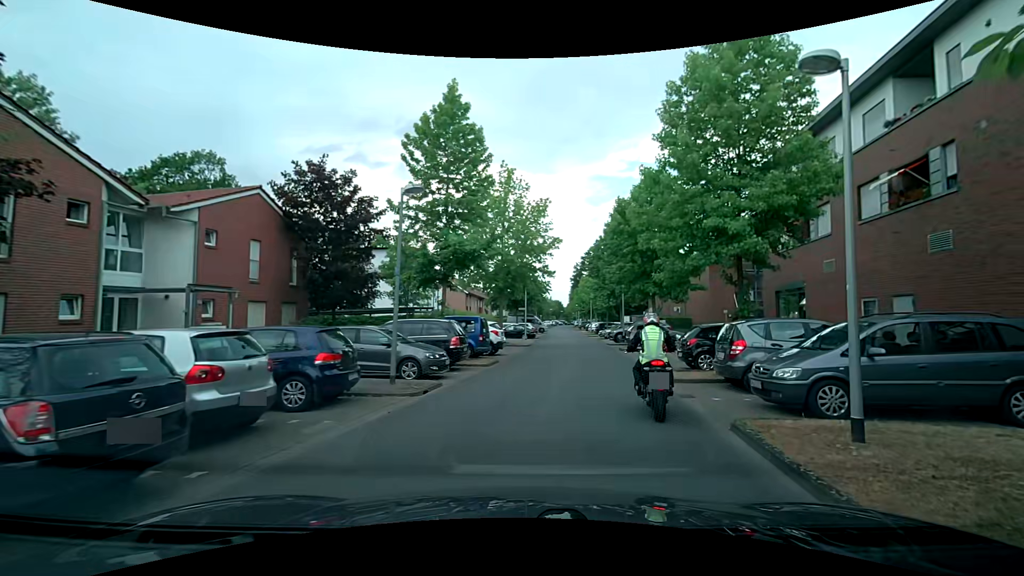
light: Day
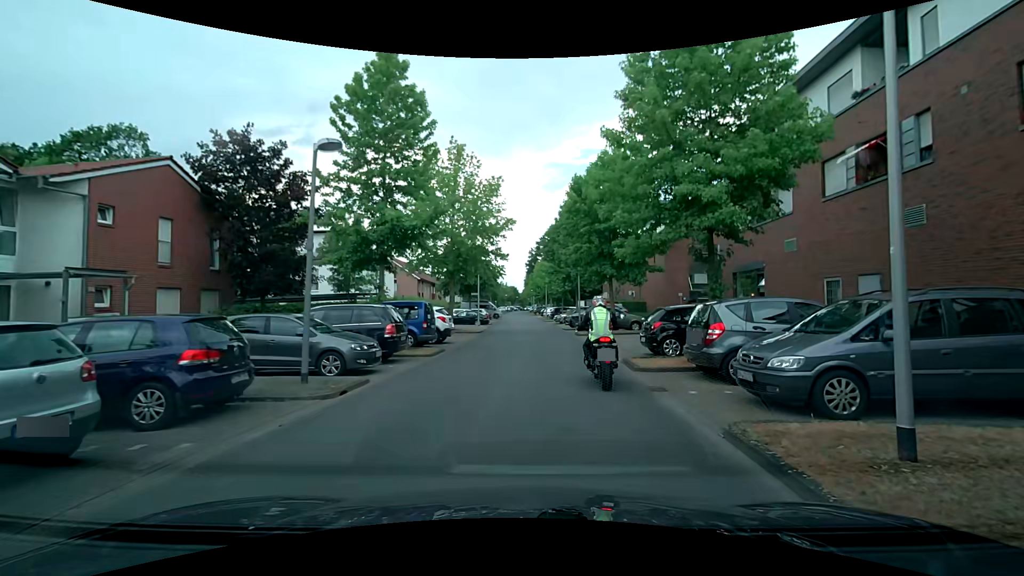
(+0.1, +1.9) m; +6°
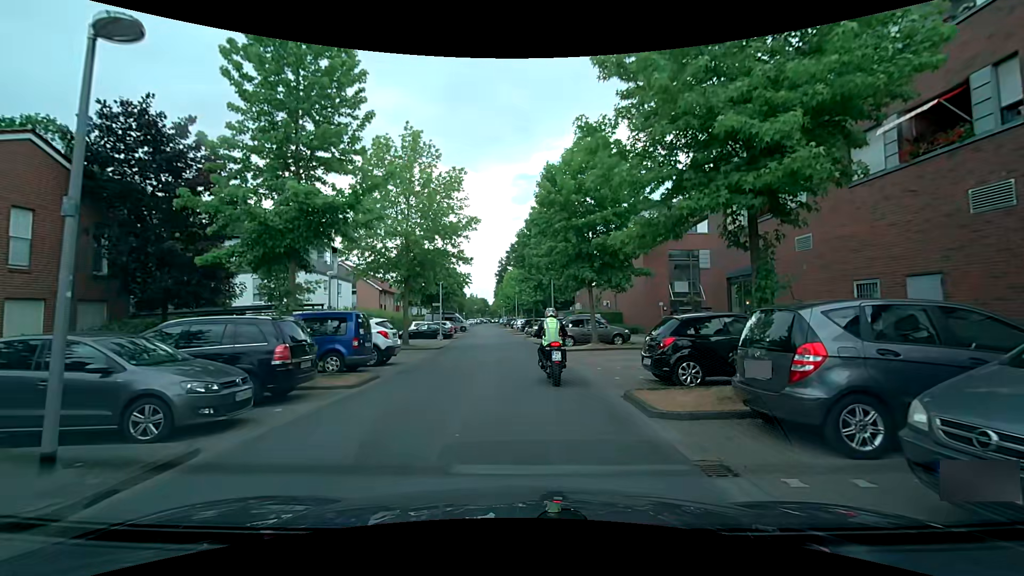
(+0.2, +4.3) m; +2°
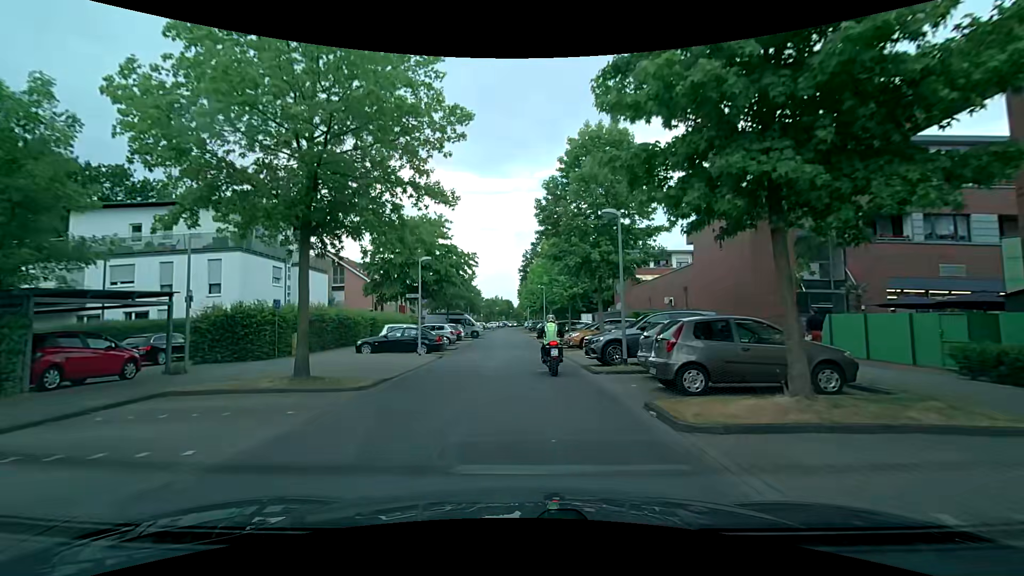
(+0.2, +16.0) m; -2°
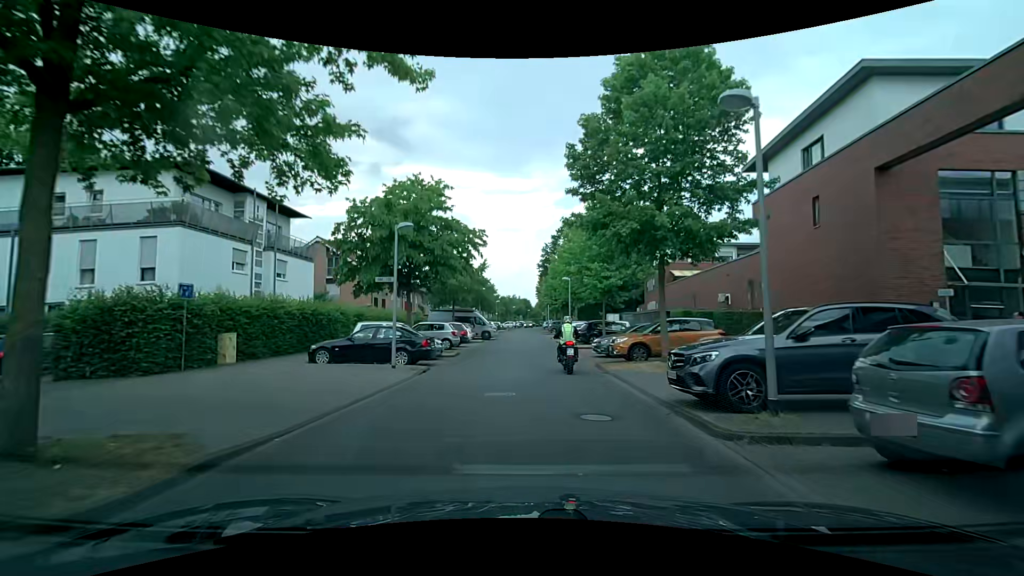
(-0.2, +7.8) m; -1°
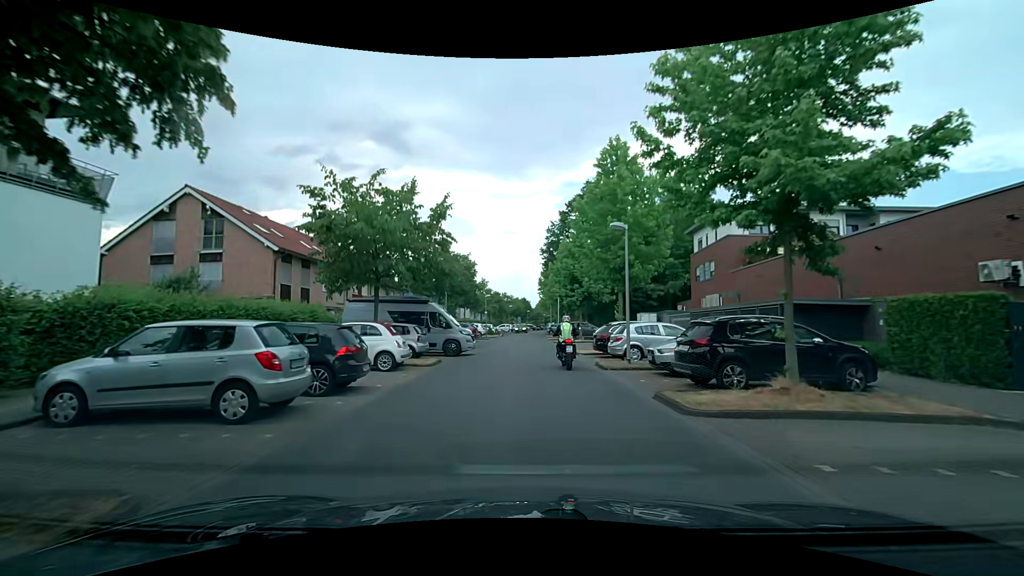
(-0.4, +20.5) m; -1°
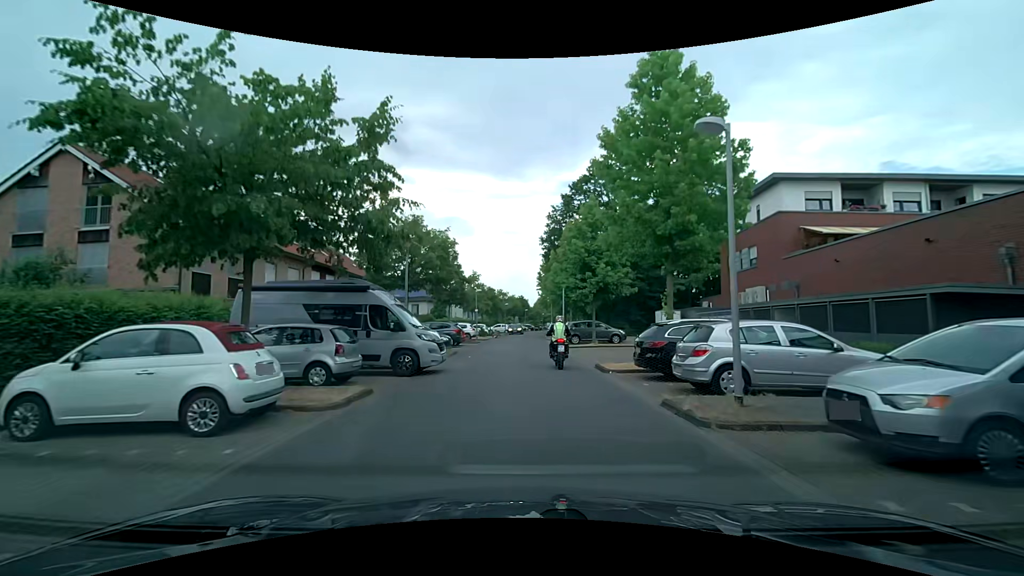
(0.0, +8.6) m; 0°
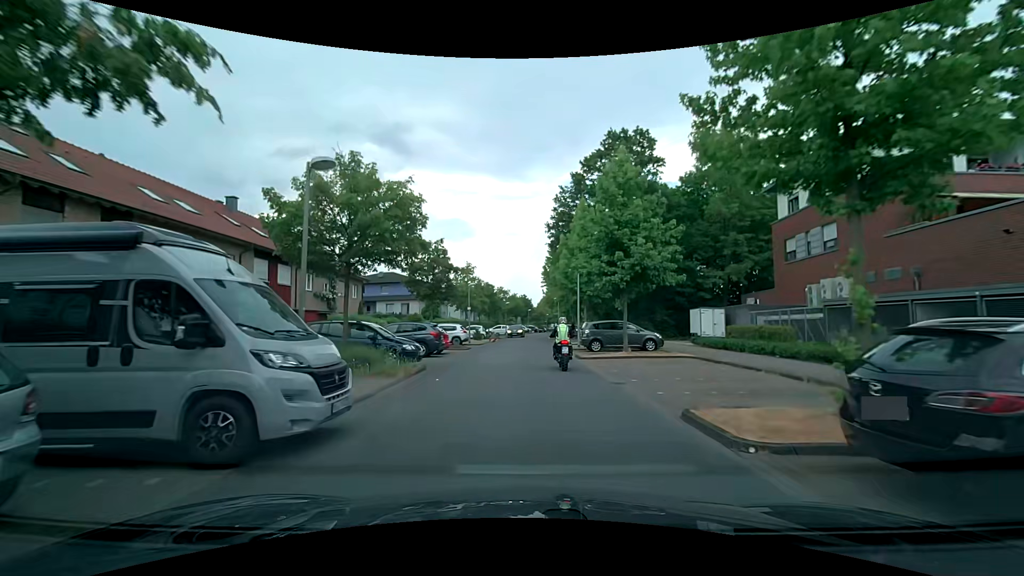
(0.0, +8.7) m; 0°
(0, +10) (0, +20) (-1, +30) (0, +40) (+1, +50) (+1, +60) (+2, +70) (+2, +80) (+4, +90) (+5, +100) m
